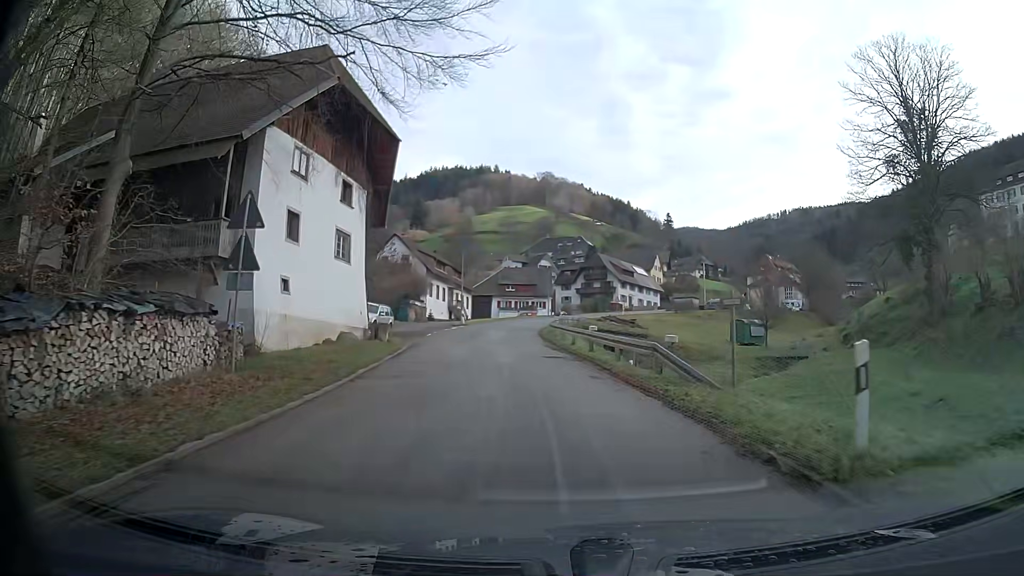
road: tertiary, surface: asphalt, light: Day
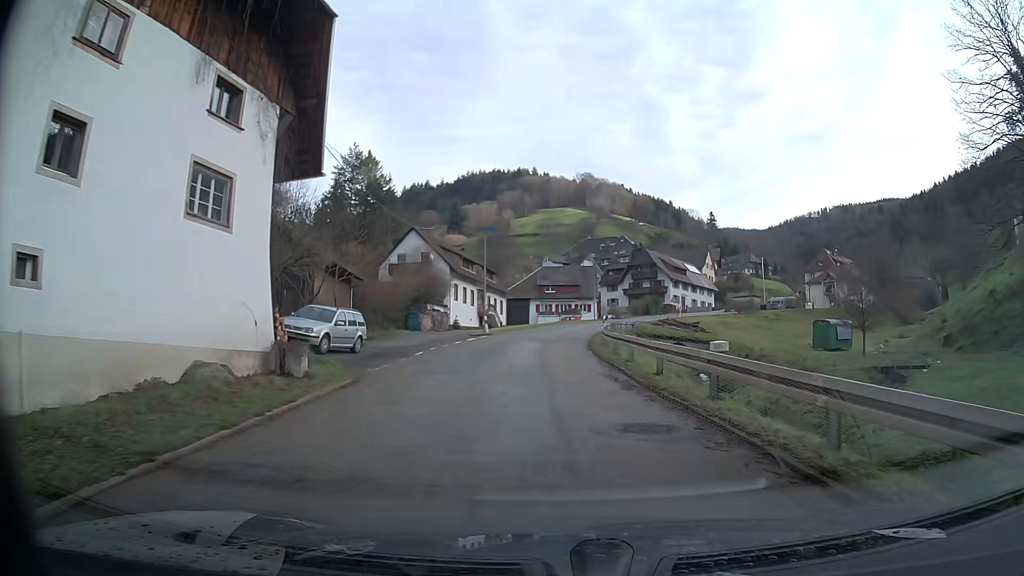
(-0.4, +12.5) m; -3°
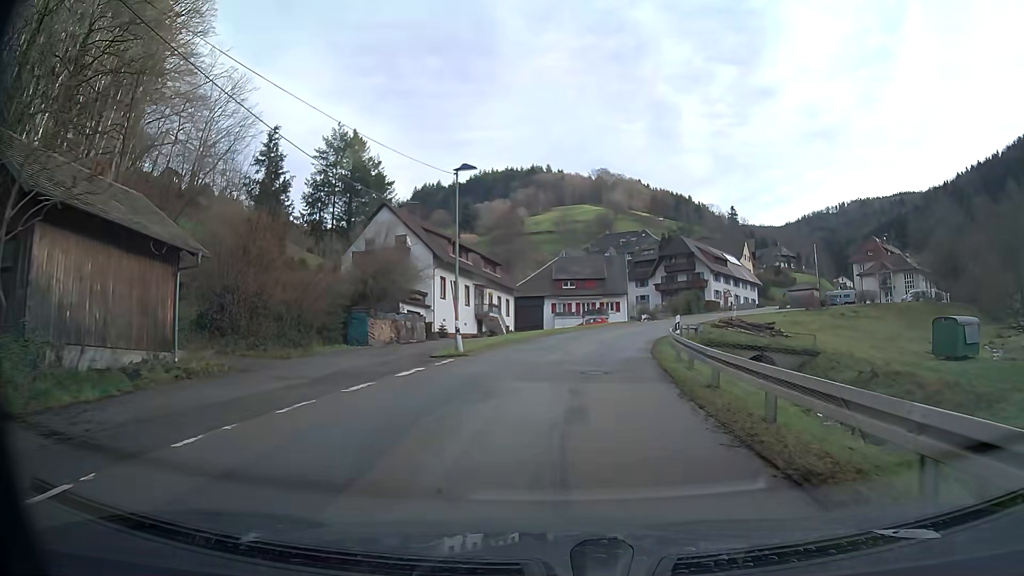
(-0.3, +18.2) m; -1°
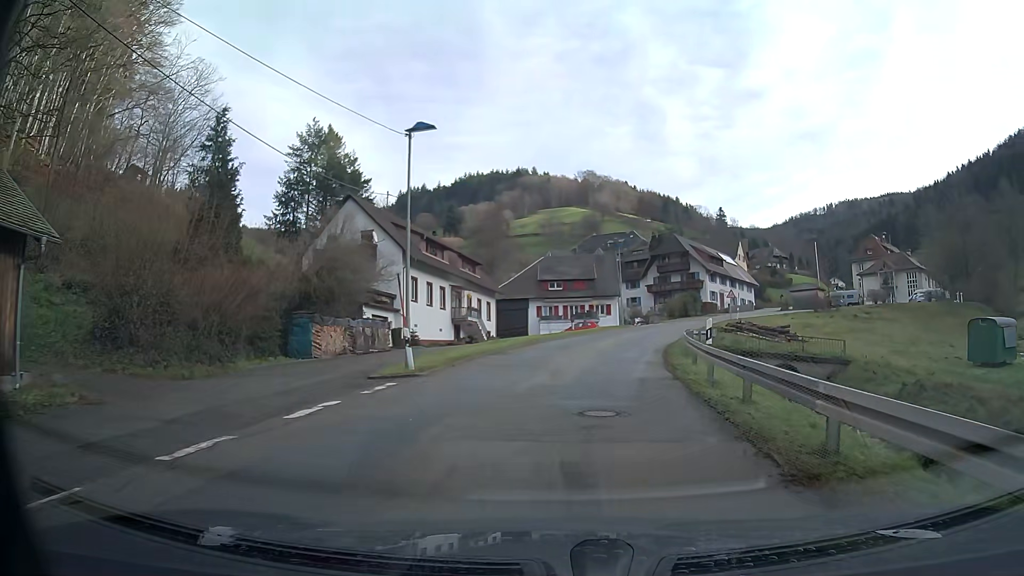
(+0.1, +5.8) m; +2°
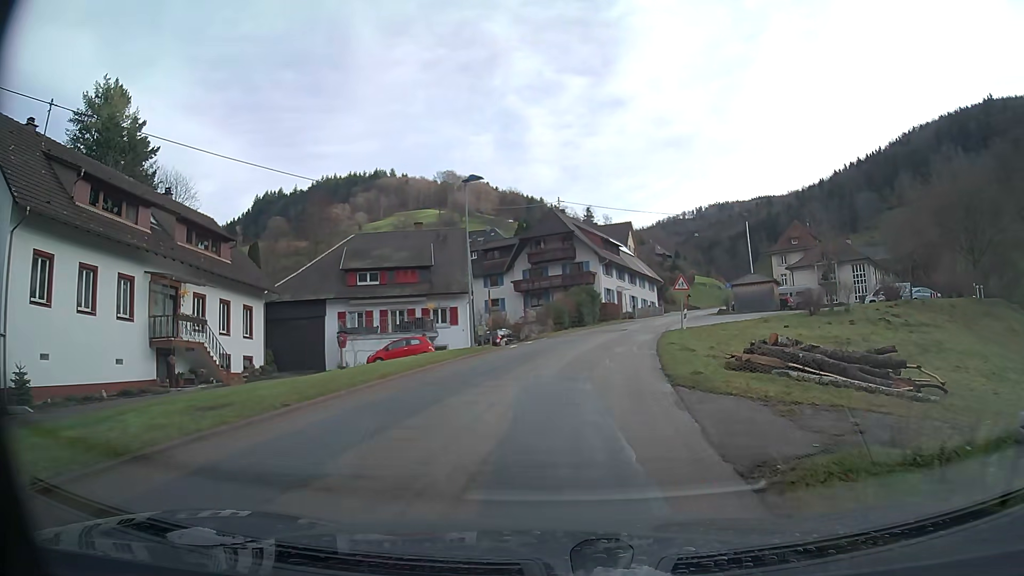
(+2.8, +26.8) m; +12°
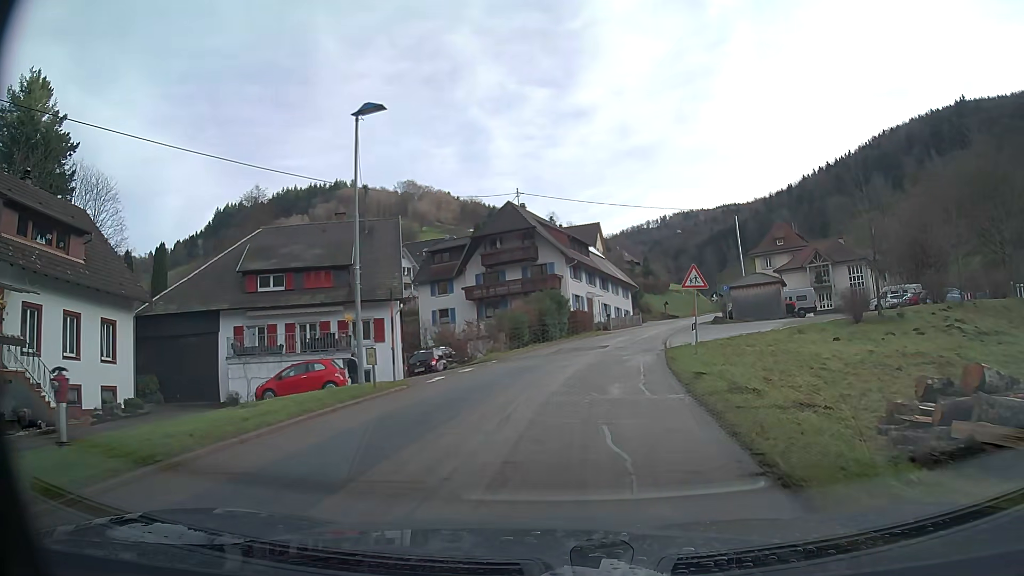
(+0.3, +10.1) m; +3°
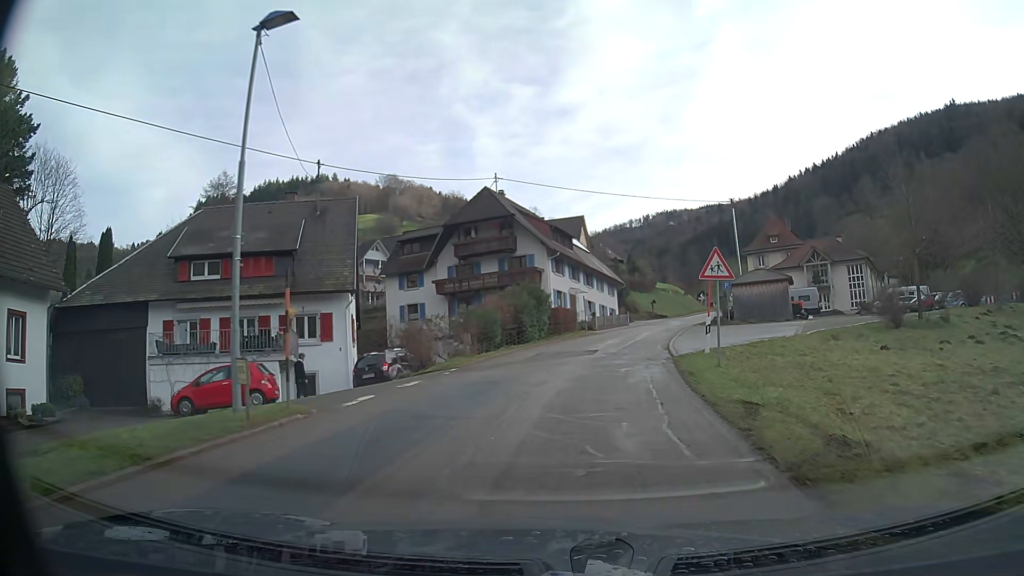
(+0.1, +5.1) m; +2°
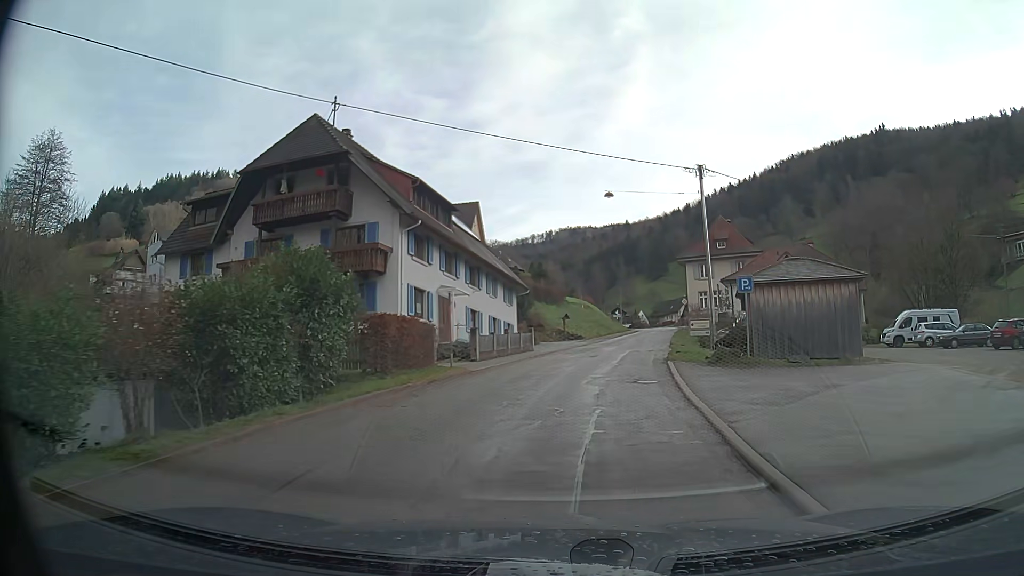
(+1.6, +20.4) m; +8°
